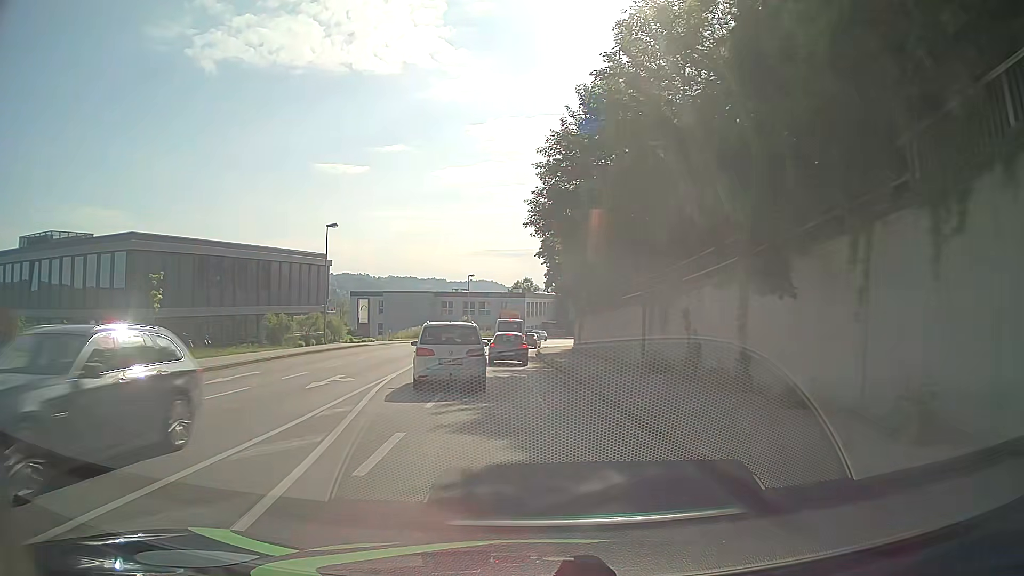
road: tertiary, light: Day
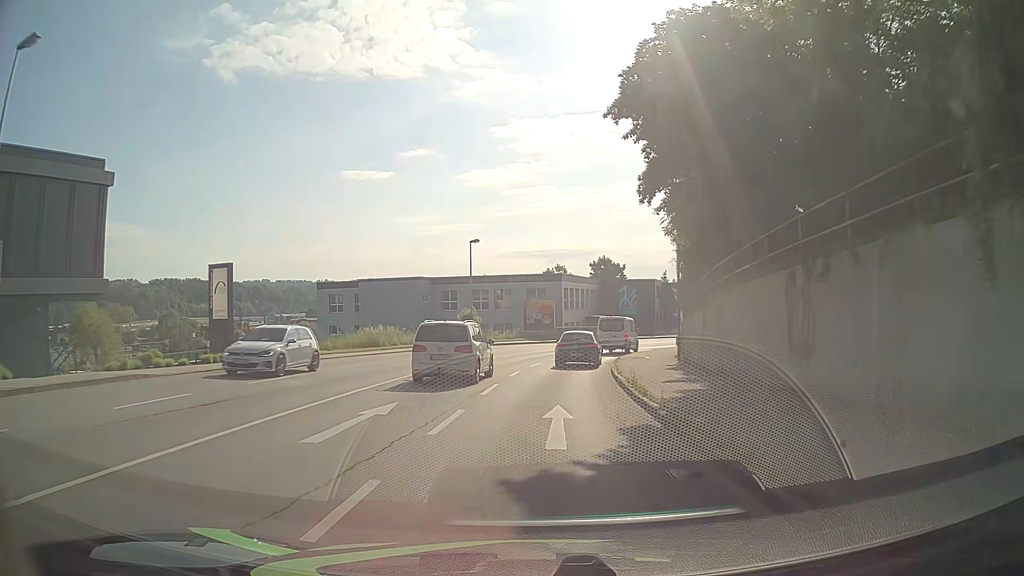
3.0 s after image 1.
(-1.2, +33.4) m; -2°
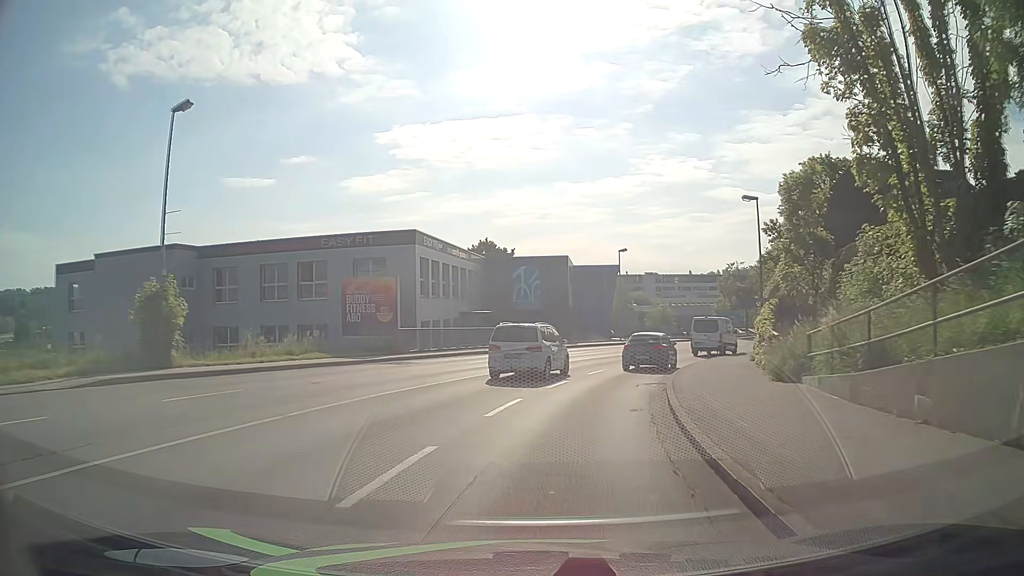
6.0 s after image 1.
(+2.3, +33.3) m; +10°
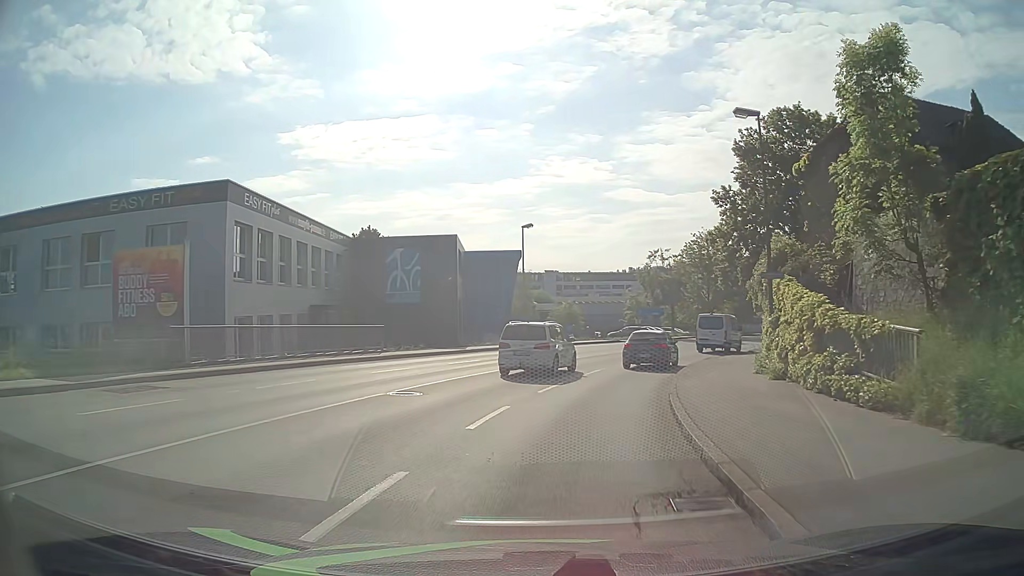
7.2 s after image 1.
(+1.1, +13.3) m; +9°
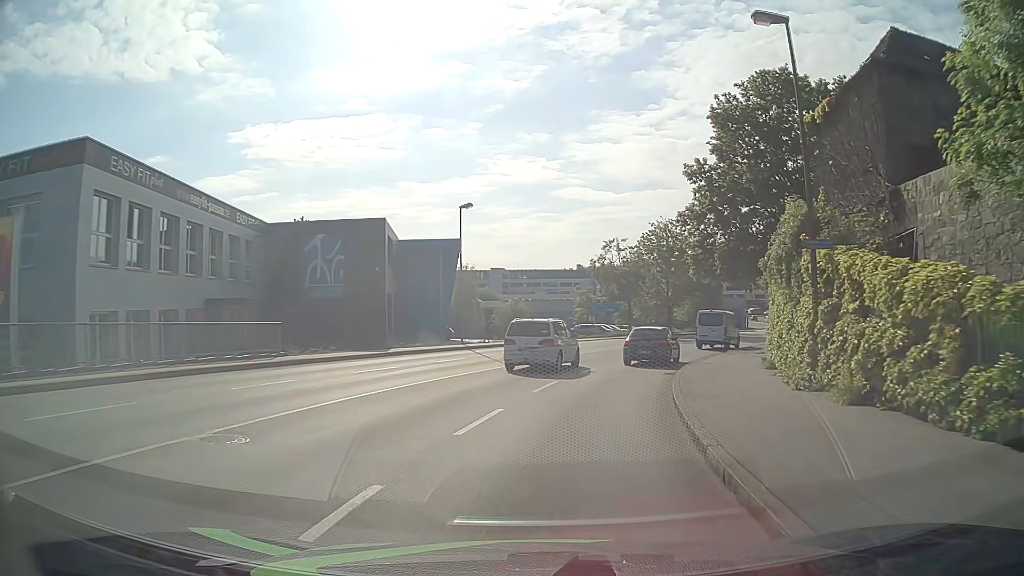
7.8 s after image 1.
(+0.3, +6.7) m; +6°
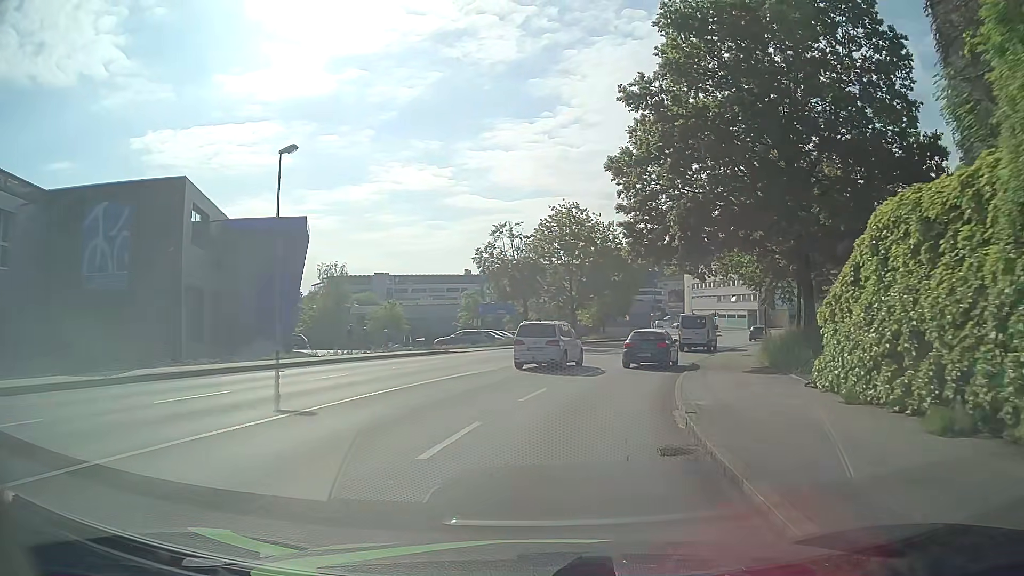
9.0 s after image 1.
(+0.9, +13.5) m; +9°
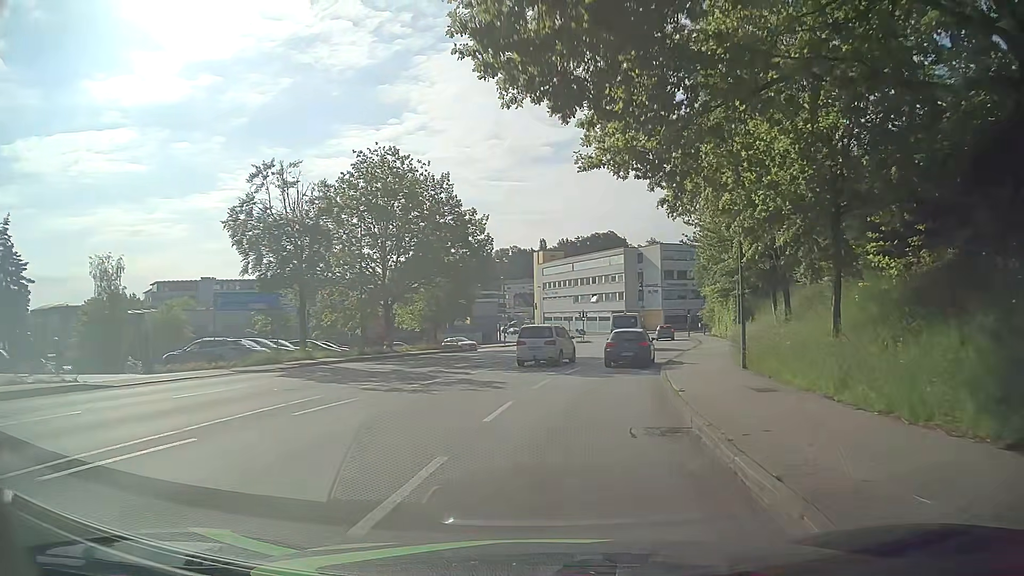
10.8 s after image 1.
(+2.3, +20.3) m; +13°
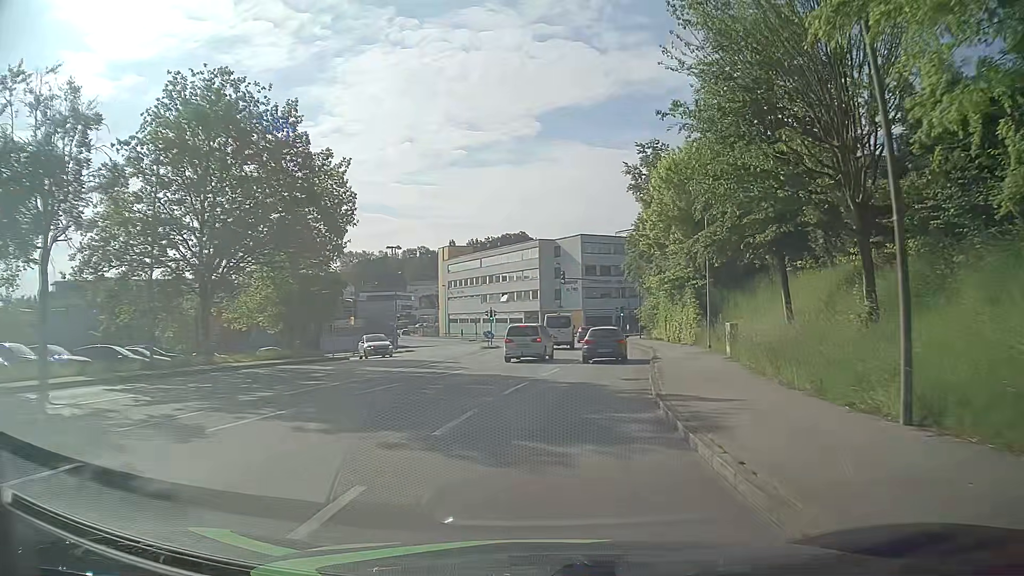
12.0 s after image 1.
(+0.8, +13.7) m; +8°
(0, +10) (+1, +20) (+3, +30) (+4, +40) (+4, +50) (+4, +60) (+3, +70) (+2, +80) (-1, +89) (-4, +99) m
